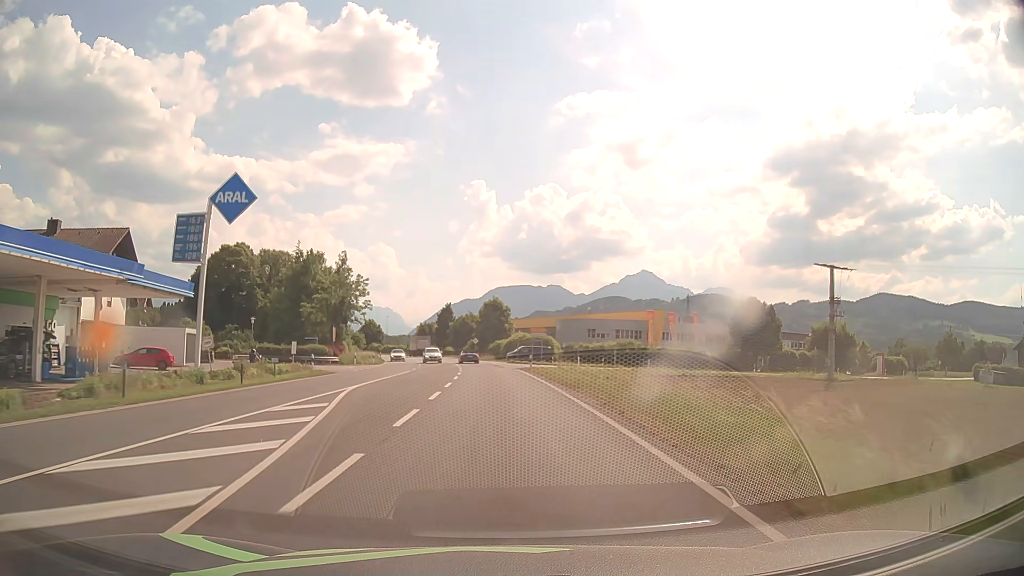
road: primary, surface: asphalt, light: Day
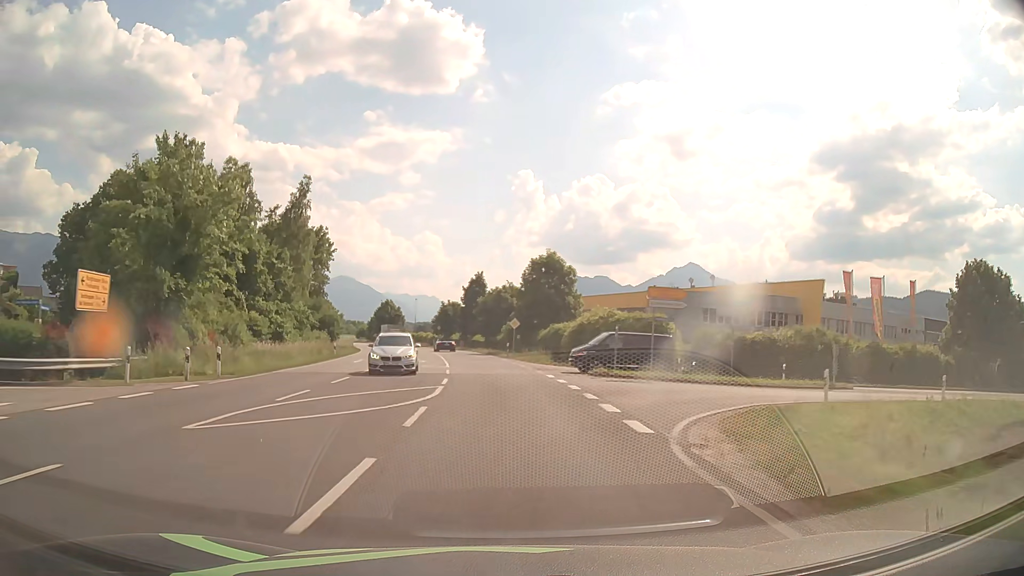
(-1.1, +42.9) m; -4°
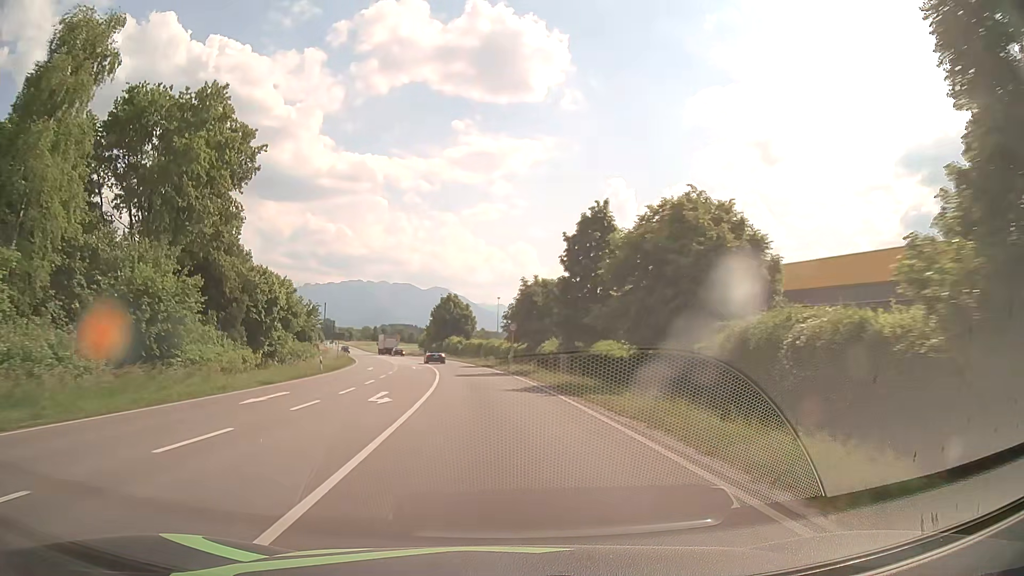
(-3.8, +53.8) m; -8°
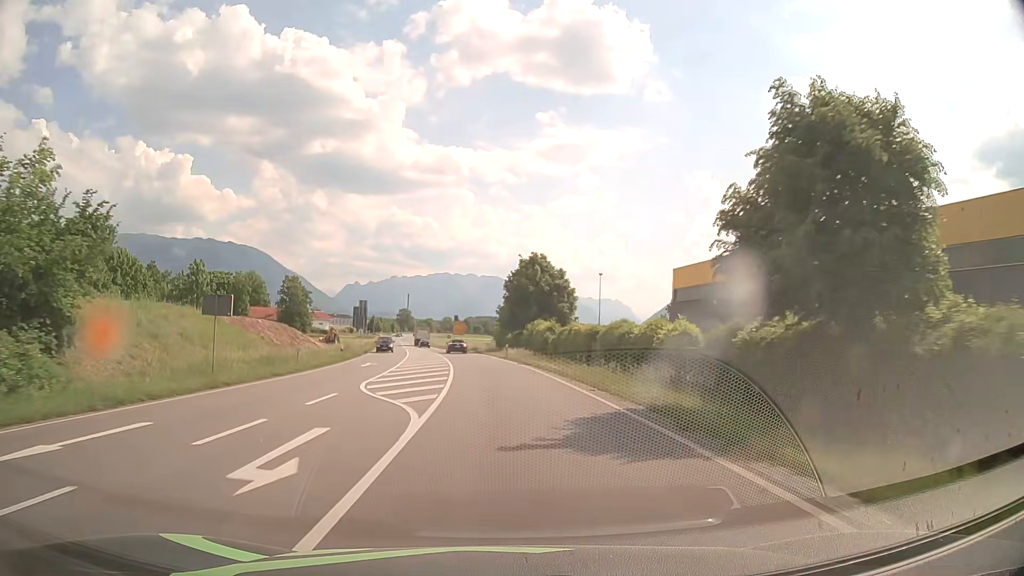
(-2.8, +43.2) m; -7°
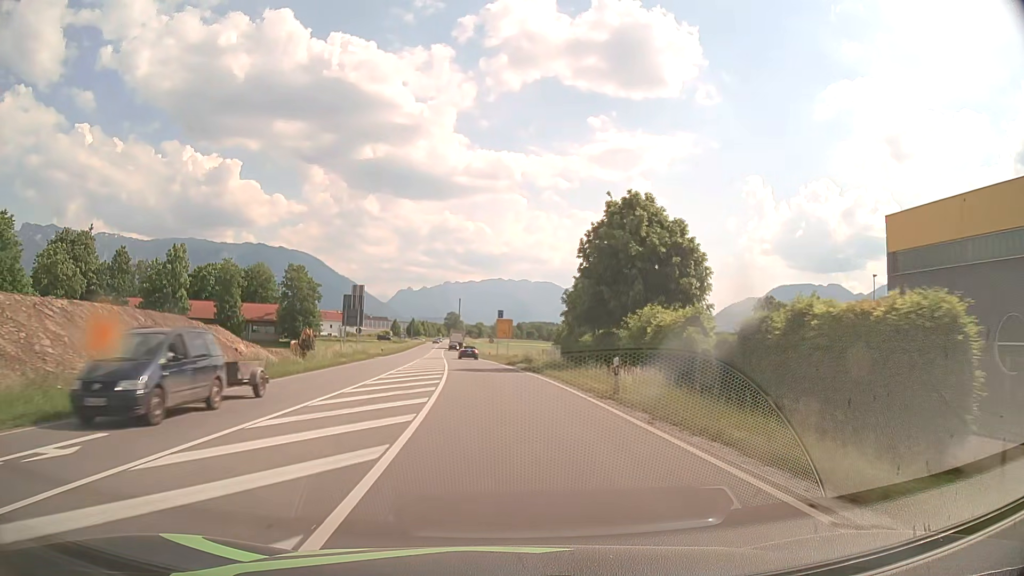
(-1.2, +32.5) m; -5°
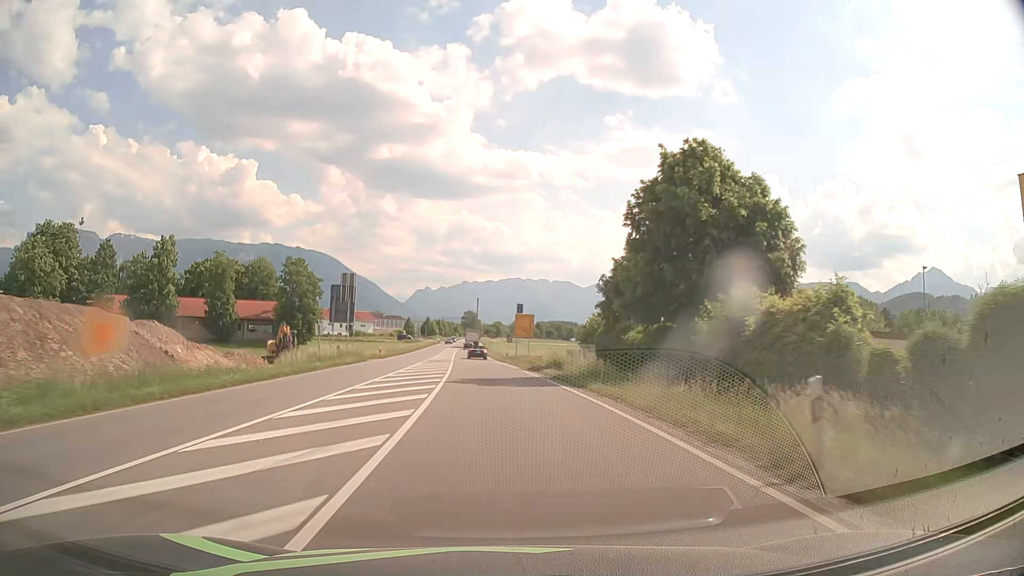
(-0.1, +10.8) m; -1°
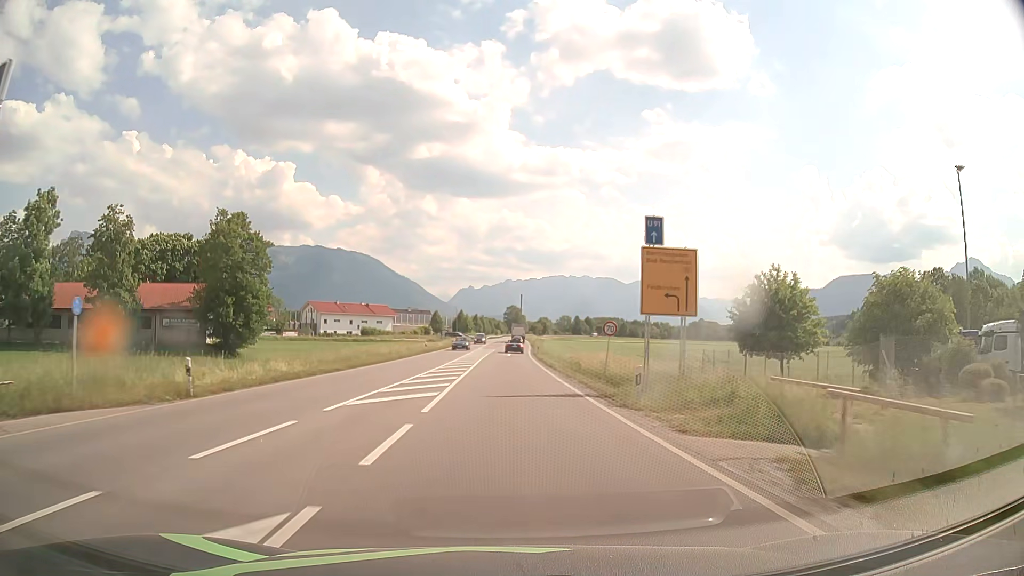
(-1.9, +43.2) m; -4°
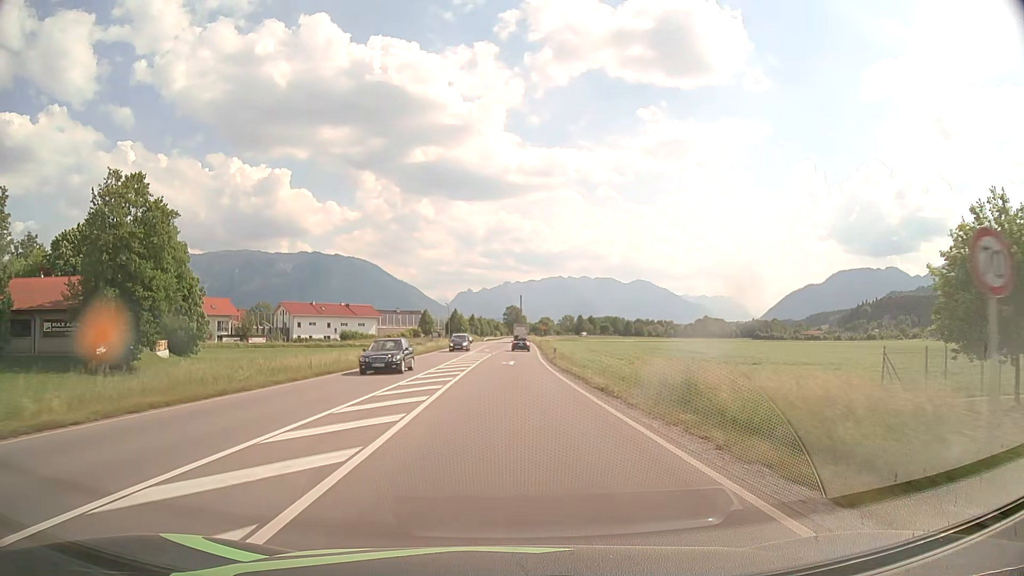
(0.0, +21.6) m; 0°
(0, +10) (0, +20) (0, +30) (0, +40) (+1, +50) (+1, +60) (+1, +70) (+1, +80) (+2, +90) (+2, +100) m
